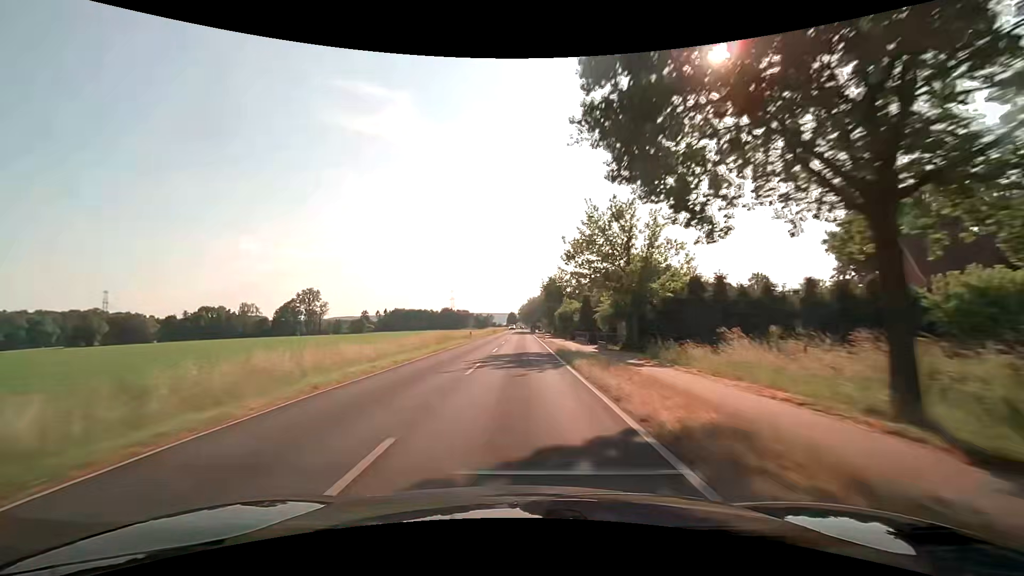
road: secondary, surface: asphalt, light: Day
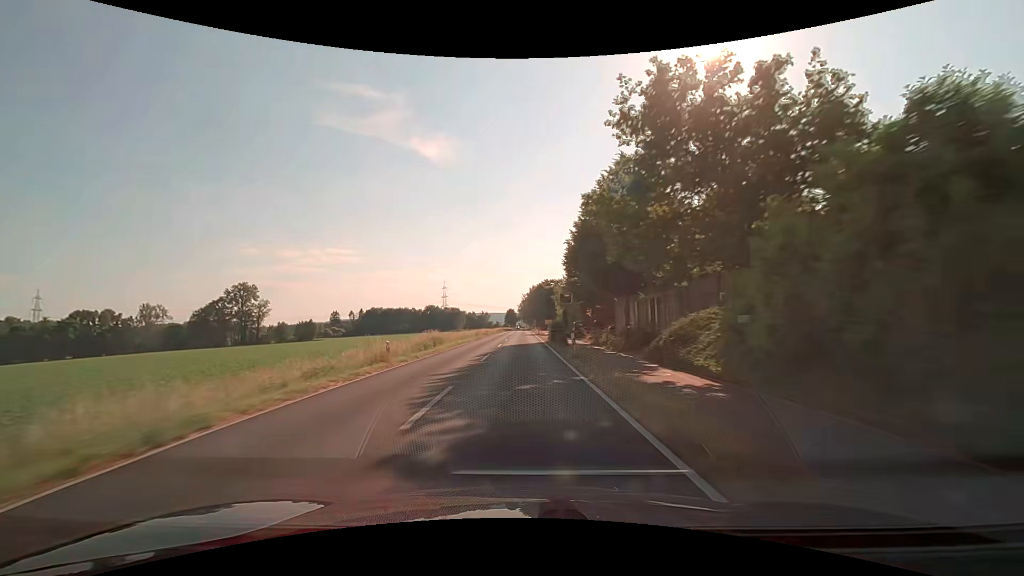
(0.0, +78.9) m; 0°
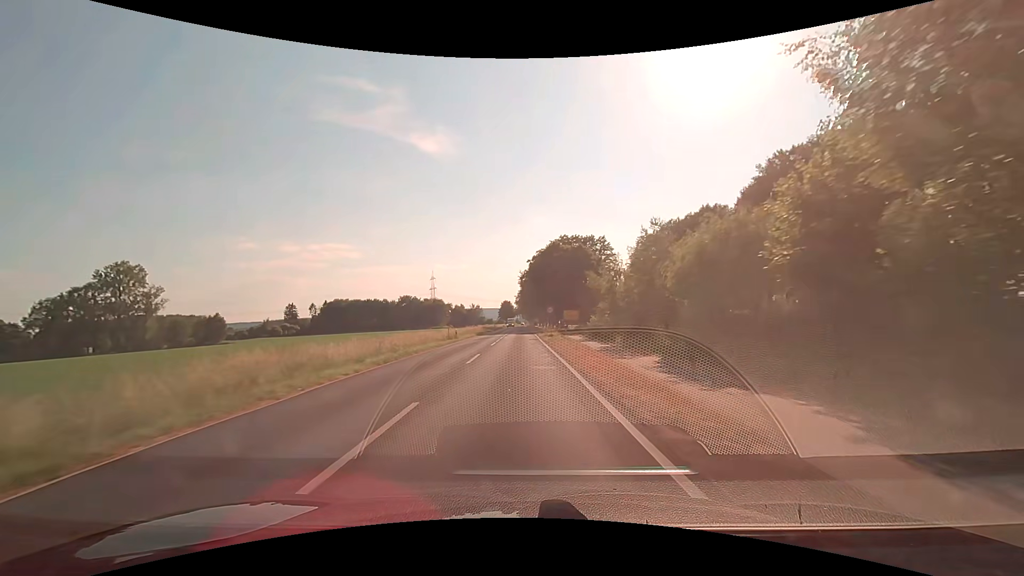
(-0.1, +74.0) m; 0°
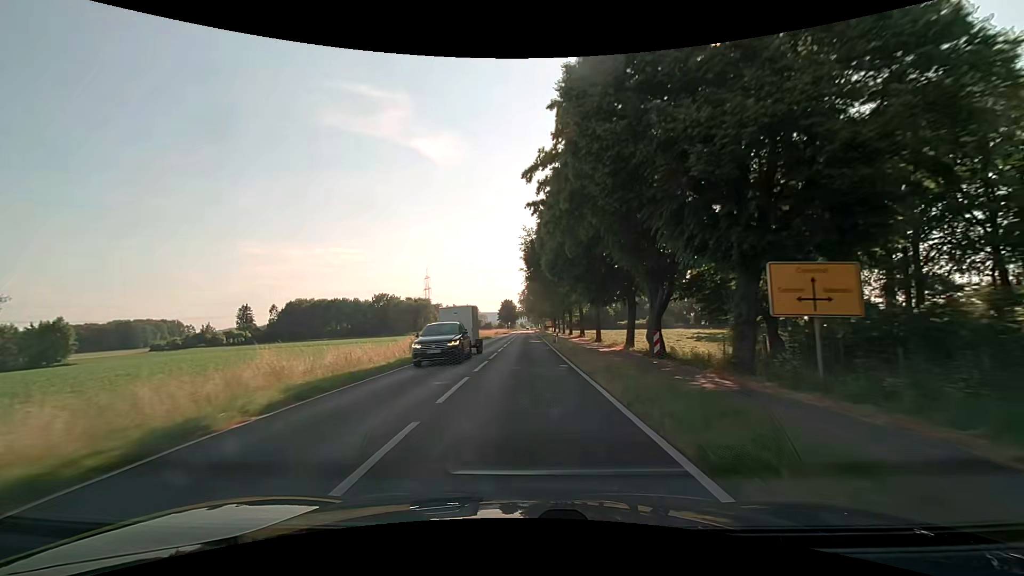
(-0.4, +60.6) m; -1°
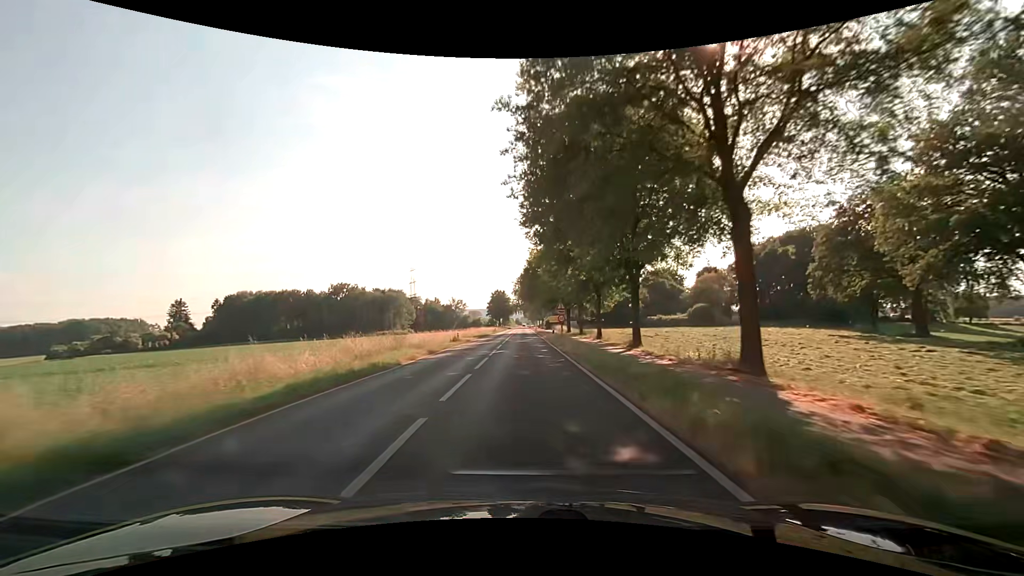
(+0.3, +48.0) m; 0°
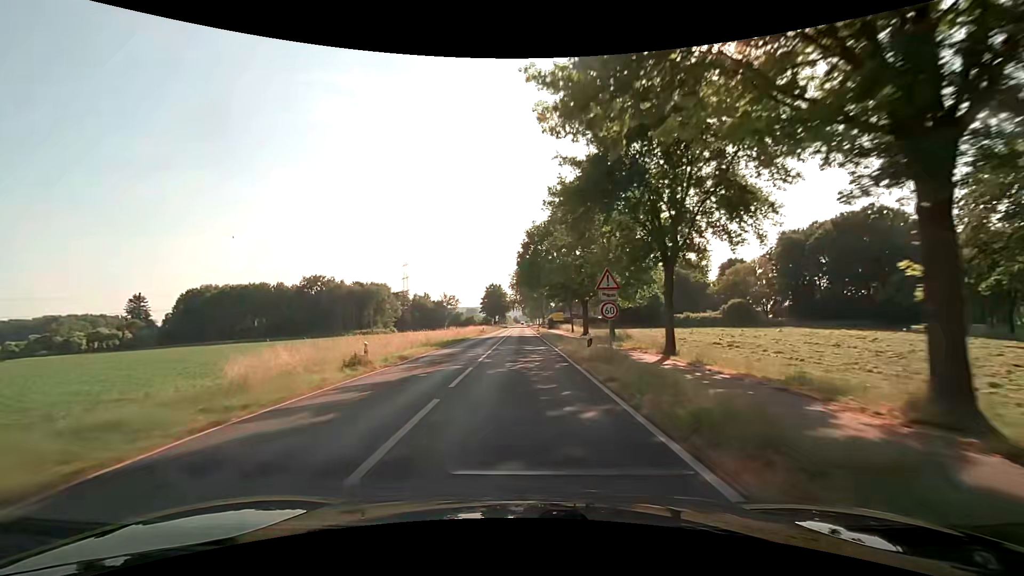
(+0.2, +22.1) m; +1°
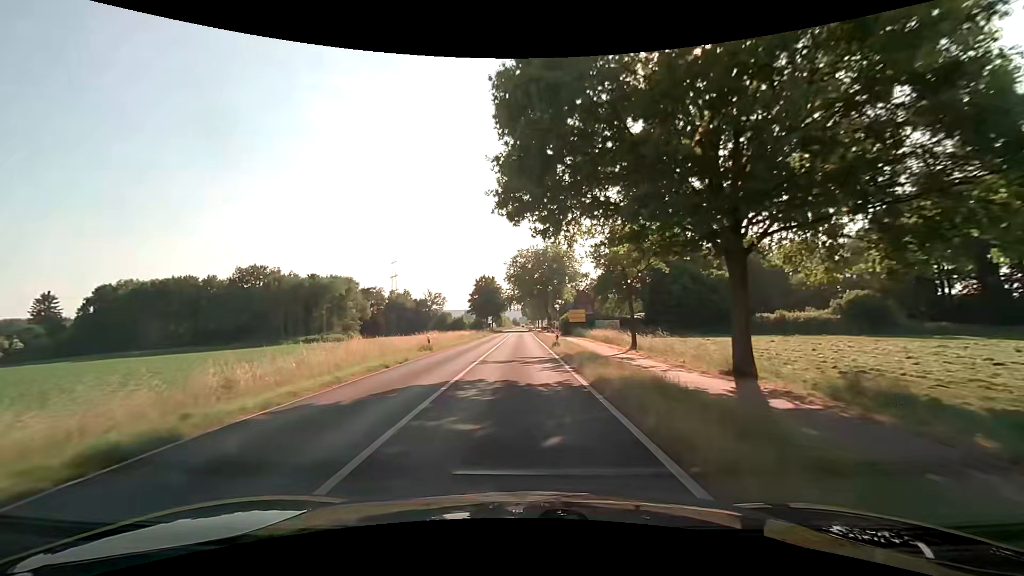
(-0.2, +37.5) m; 0°
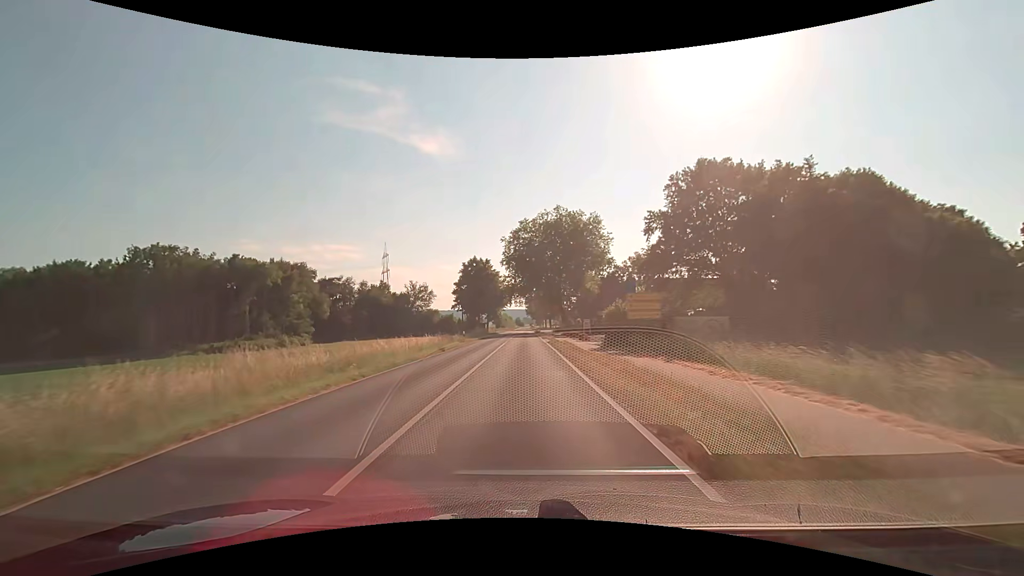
(-0.5, +36.3) m; -1°
(0, +10) (0, +20) (0, +30) (0, +40) (0, +50) (0, +60) (0, +70) (0, +80) (0, +90) (0, +100) m
